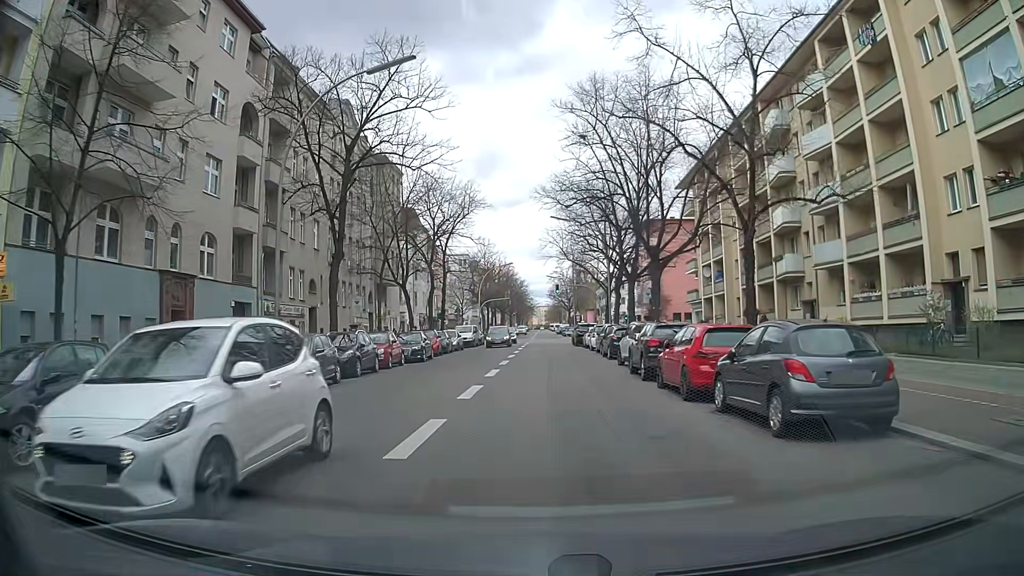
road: secondary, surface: asphalt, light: Day
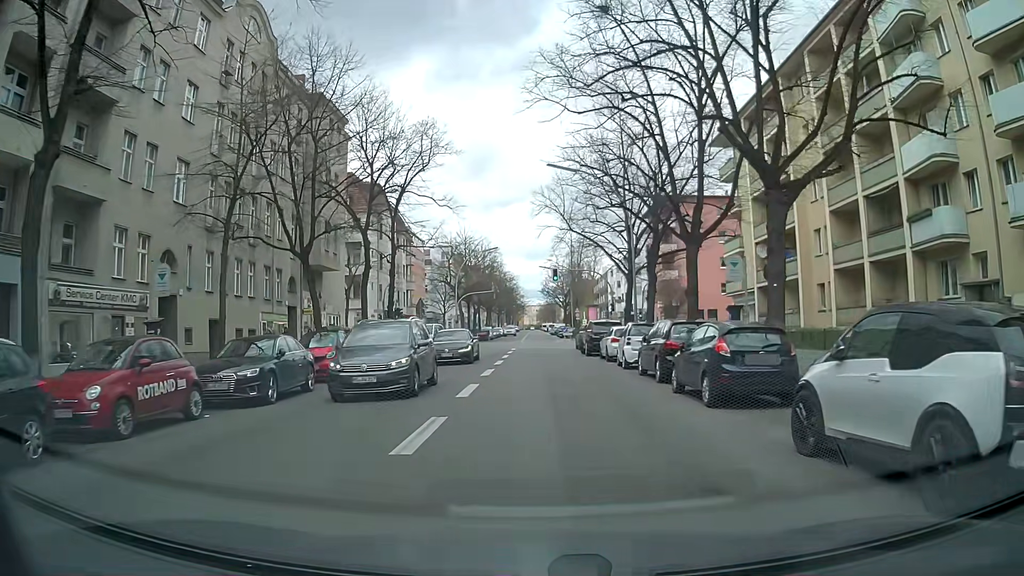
(+0.1, +17.8) m; +1°
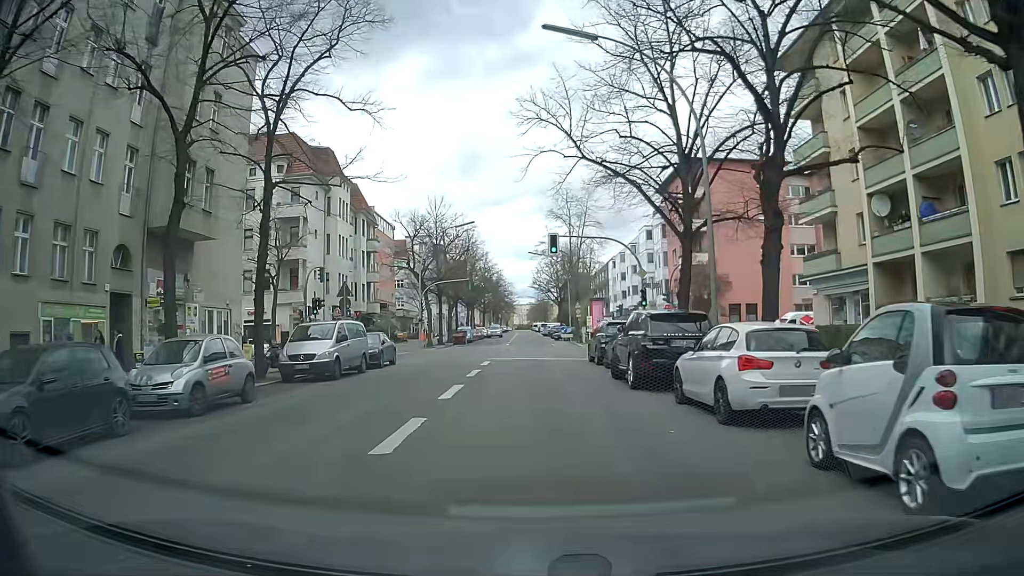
(+0.2, +17.9) m; +1°
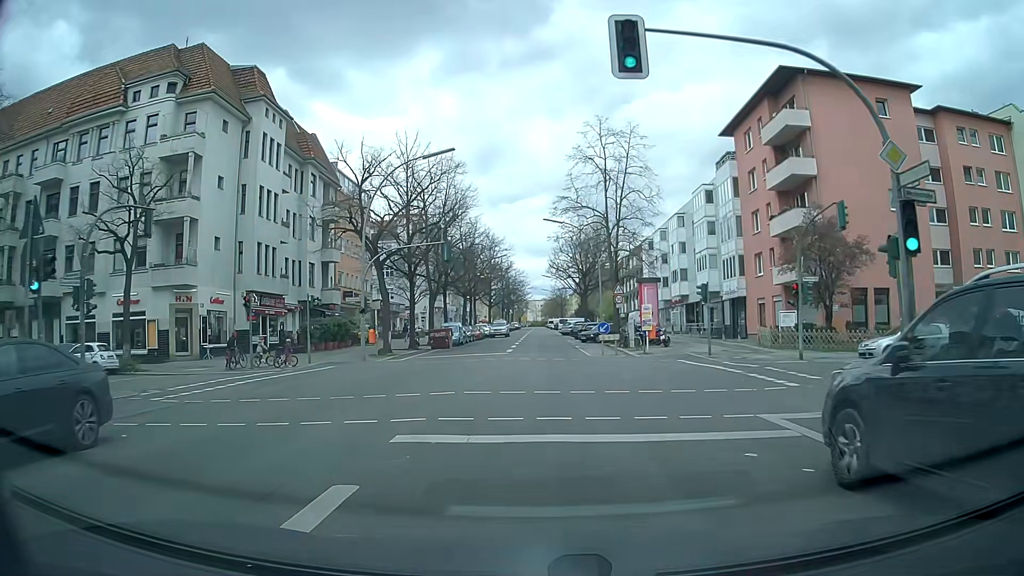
(-0.2, +22.6) m; 0°
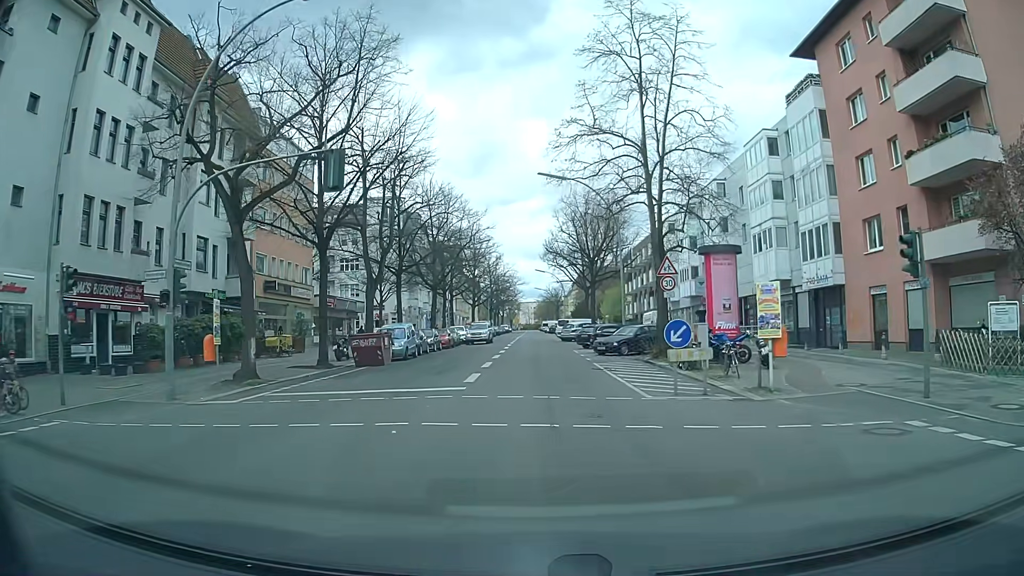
(-0.1, +18.2) m; 0°
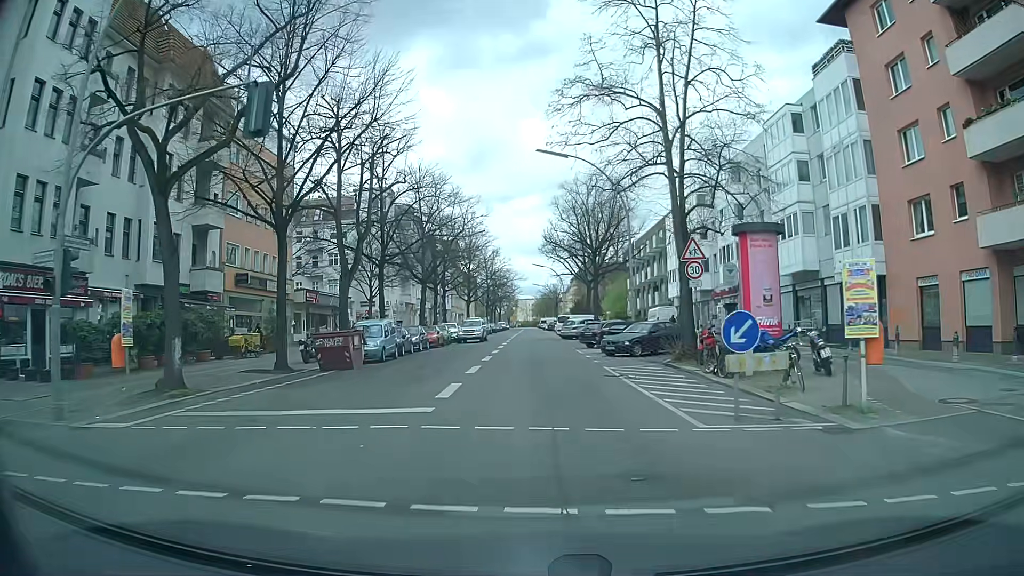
(0.0, +4.6) m; 0°
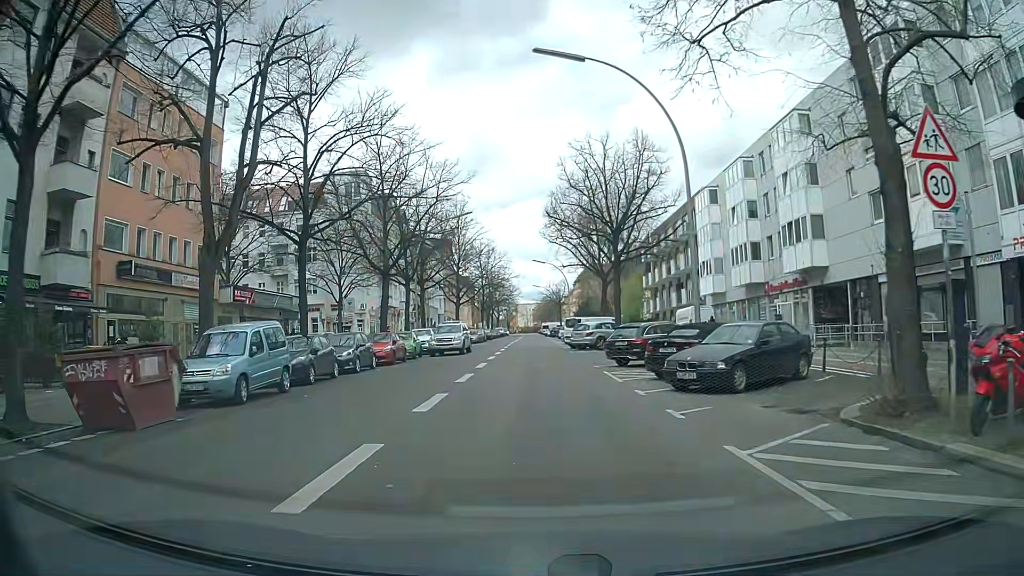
(+0.1, +13.7) m; 0°
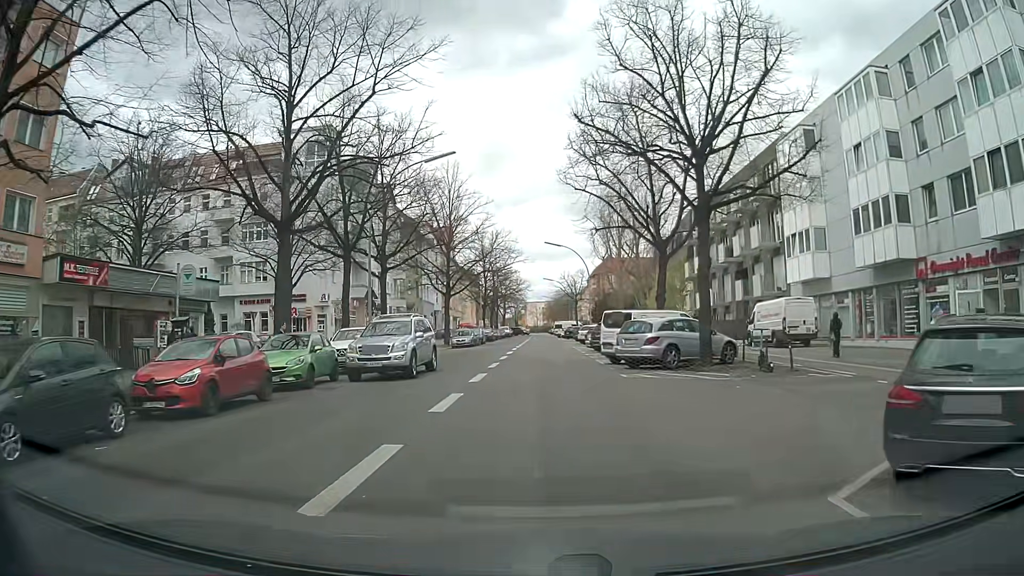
(-0.3, +18.0) m; 0°
(0, +10) (0, +20) (0, +30) (0, +40) (0, +50) (0, +60) (0, +70) (0, +80) (-1, +90) (-1, +100) m
